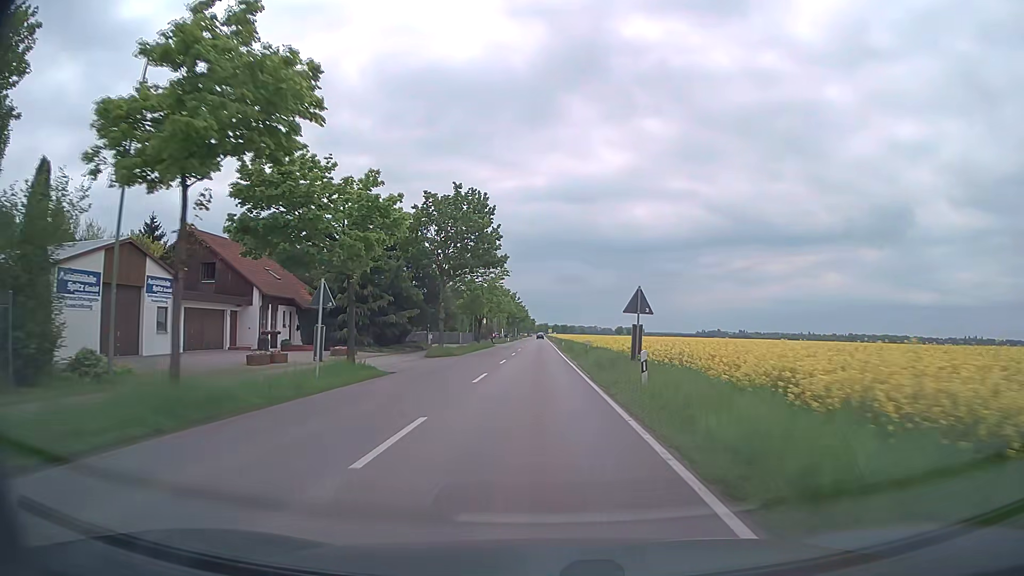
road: secondary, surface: asphalt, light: Day
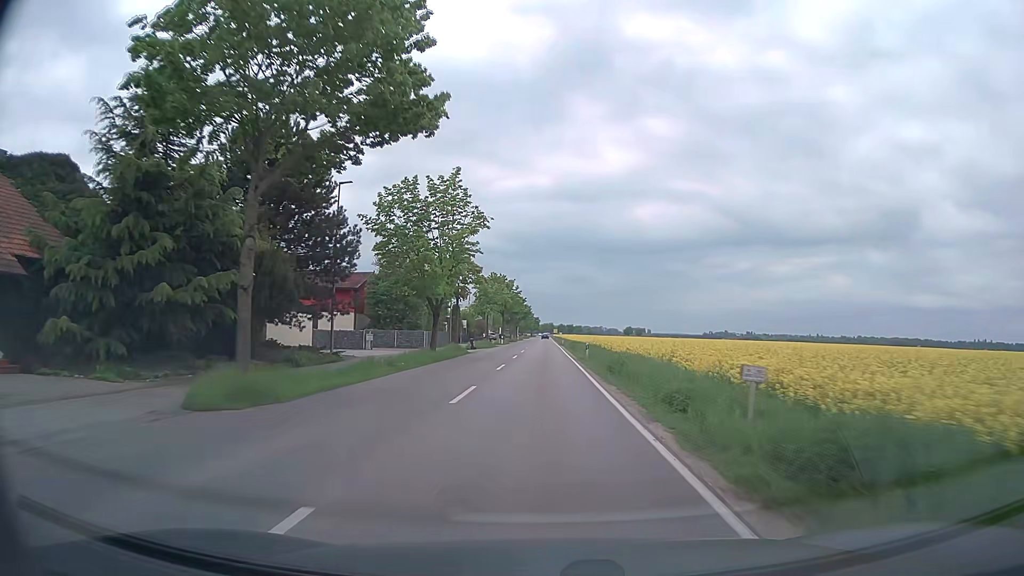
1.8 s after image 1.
(0.0, +29.8) m; 0°
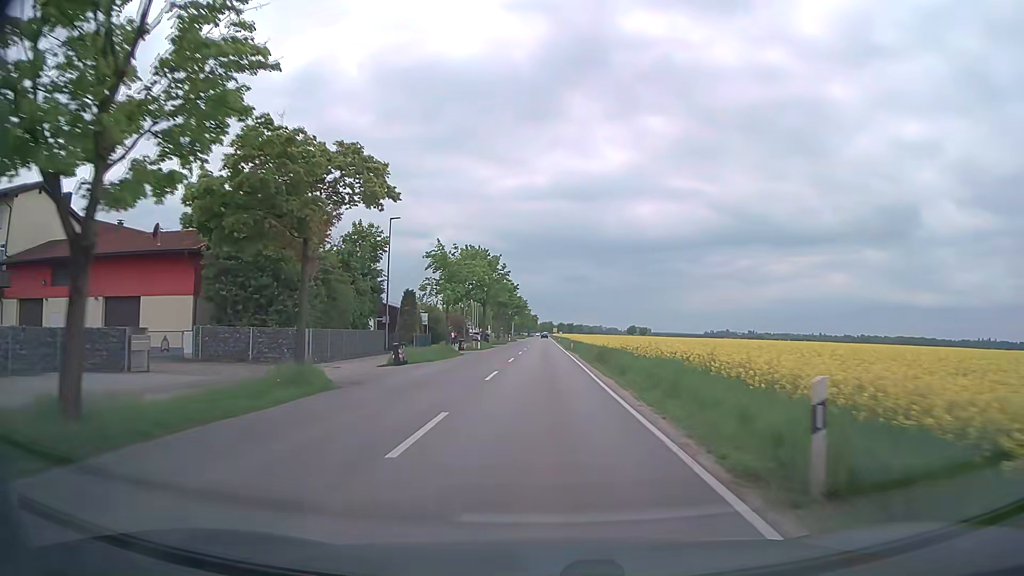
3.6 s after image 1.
(0.0, +29.8) m; 0°
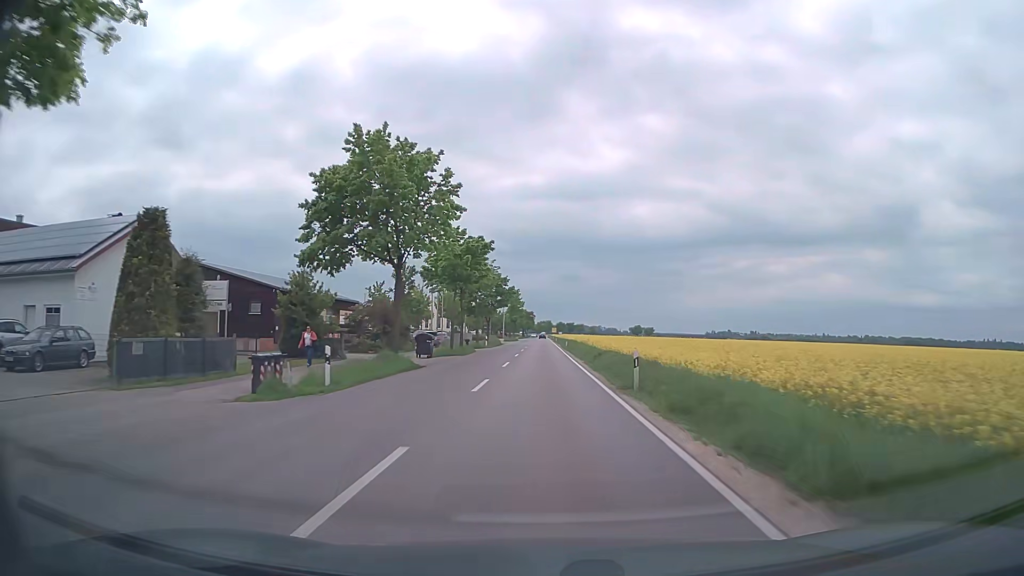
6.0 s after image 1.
(+0.1, +39.5) m; 0°
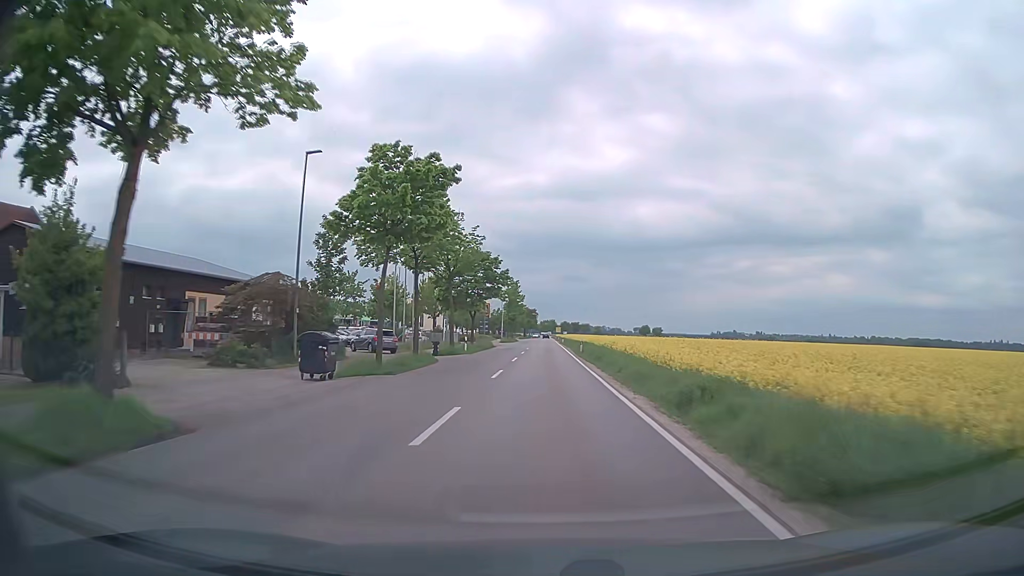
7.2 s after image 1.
(0.0, +19.8) m; 0°
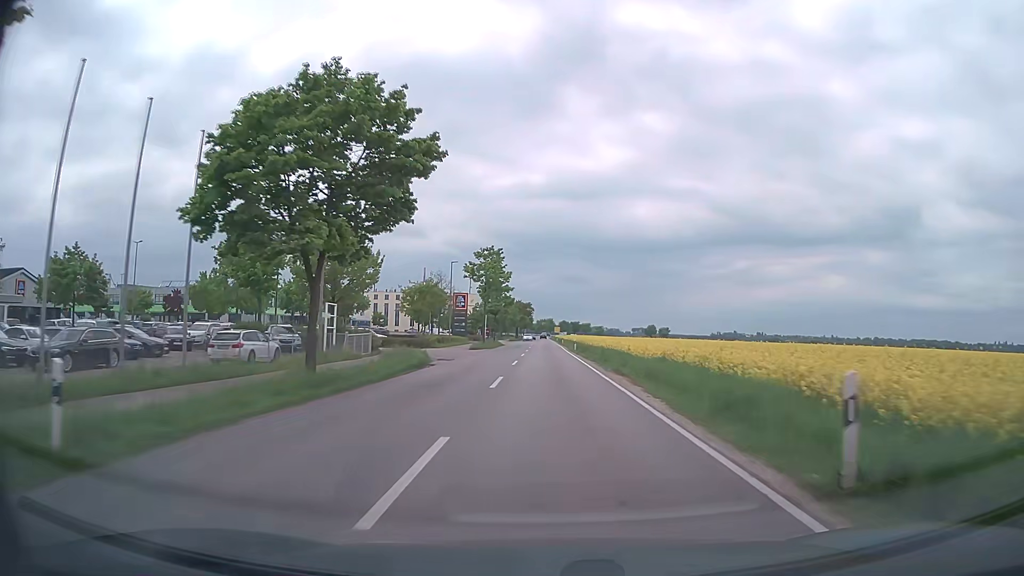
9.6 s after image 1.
(-0.1, +39.5) m; 0°
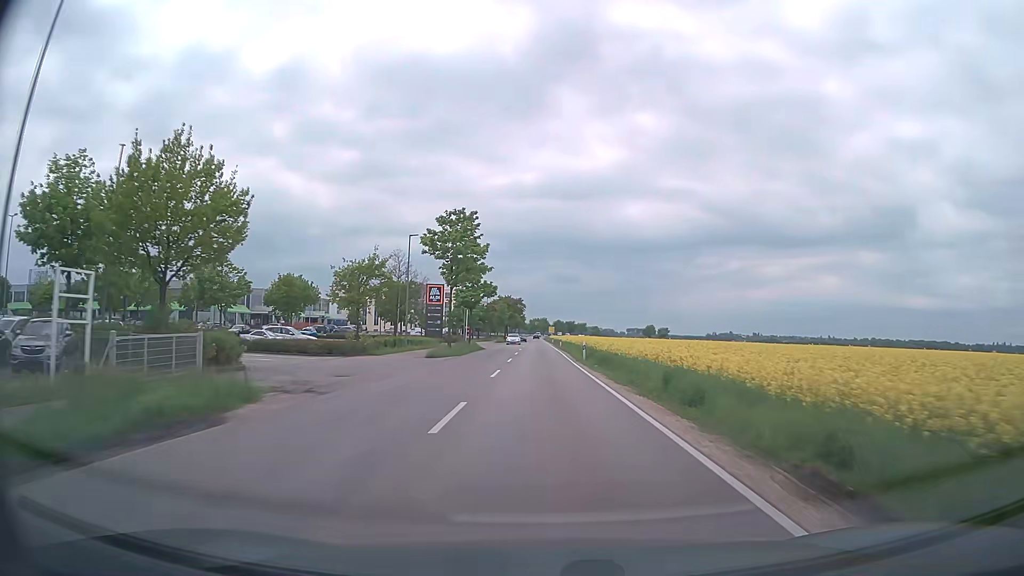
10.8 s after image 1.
(+0.1, +19.7) m; +1°
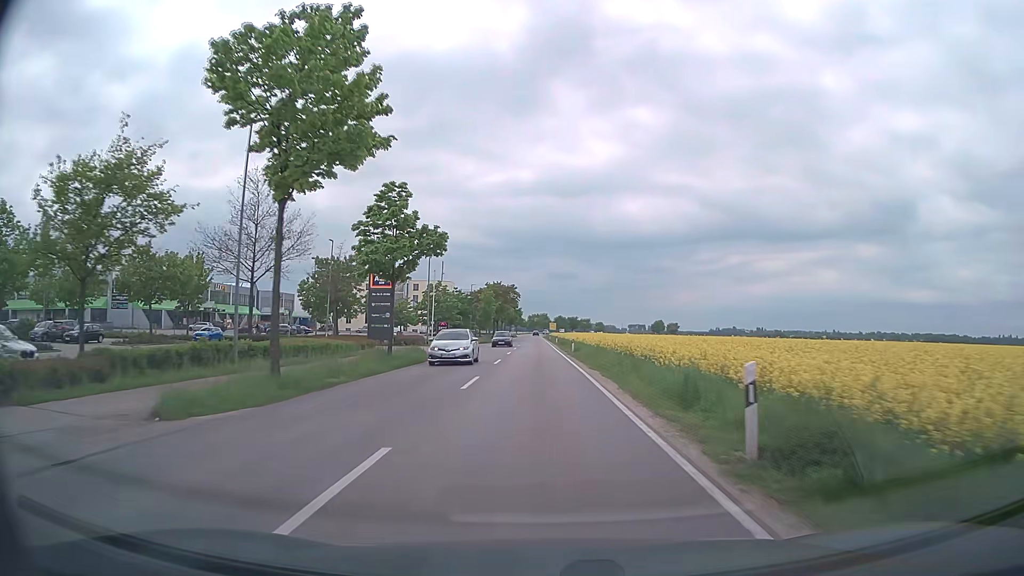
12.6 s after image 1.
(0.0, +29.4) m; 0°
(0, +10) (0, +20) (0, +30) (0, +40) (0, +50) (-1, +60) (-1, +70) (-1, +80) (-1, +90) (-1, +100) m
